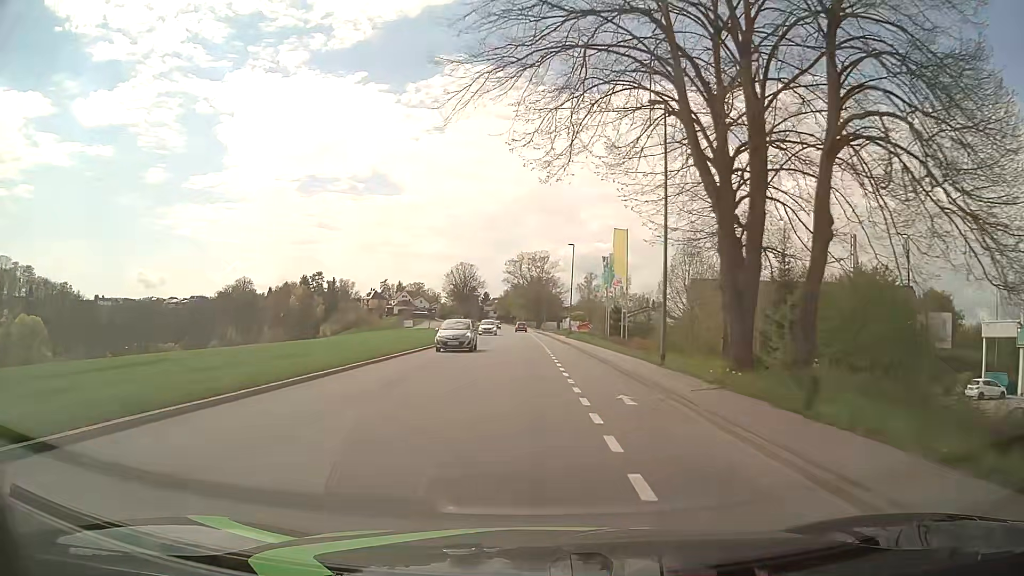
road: tertiary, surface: asphalt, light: Day
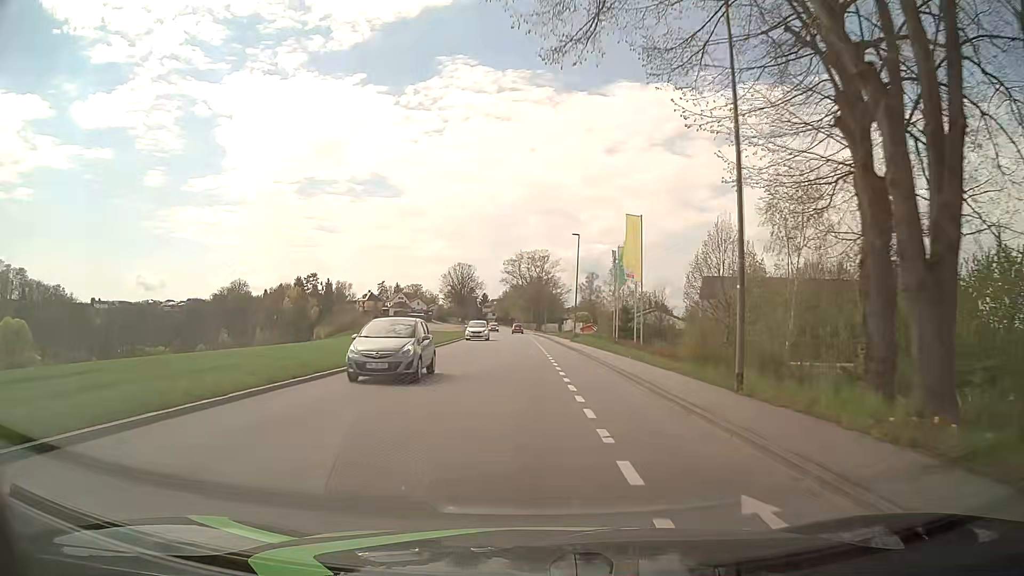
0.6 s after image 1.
(0.0, +7.6) m; 0°
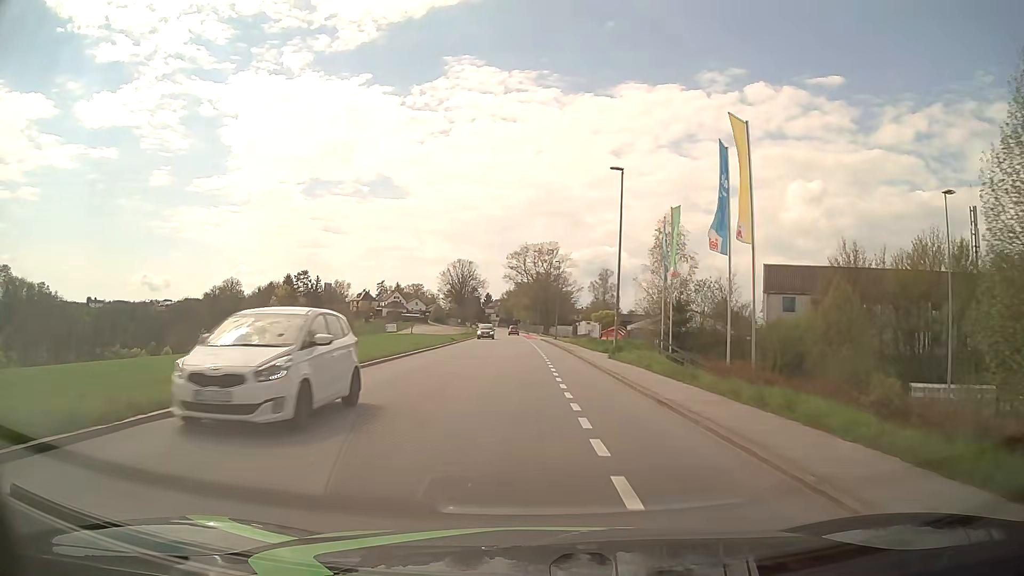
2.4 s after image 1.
(-0.2, +22.8) m; -1°
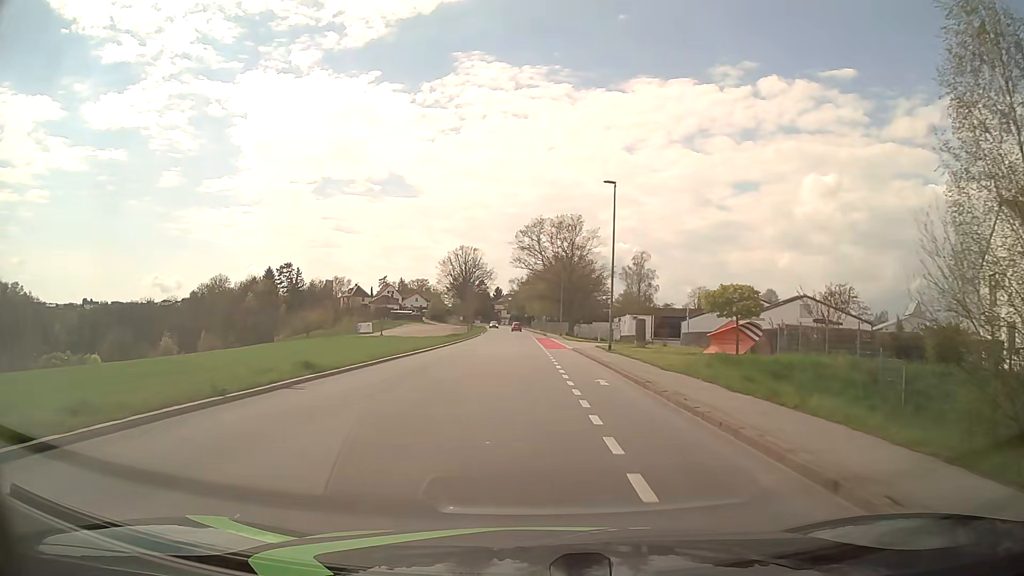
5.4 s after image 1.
(-0.5, +38.1) m; -1°
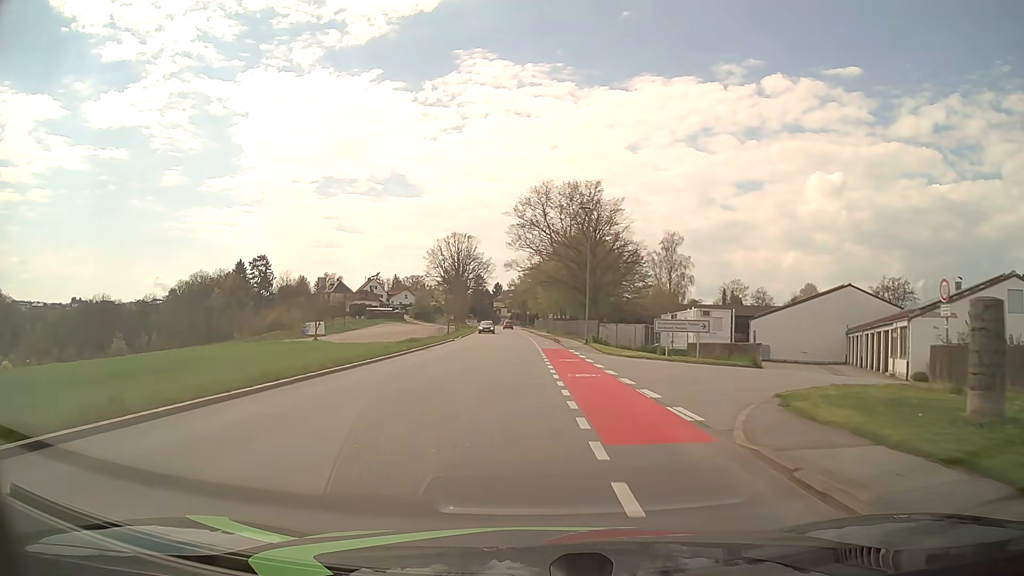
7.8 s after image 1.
(0.0, +30.5) m; 0°
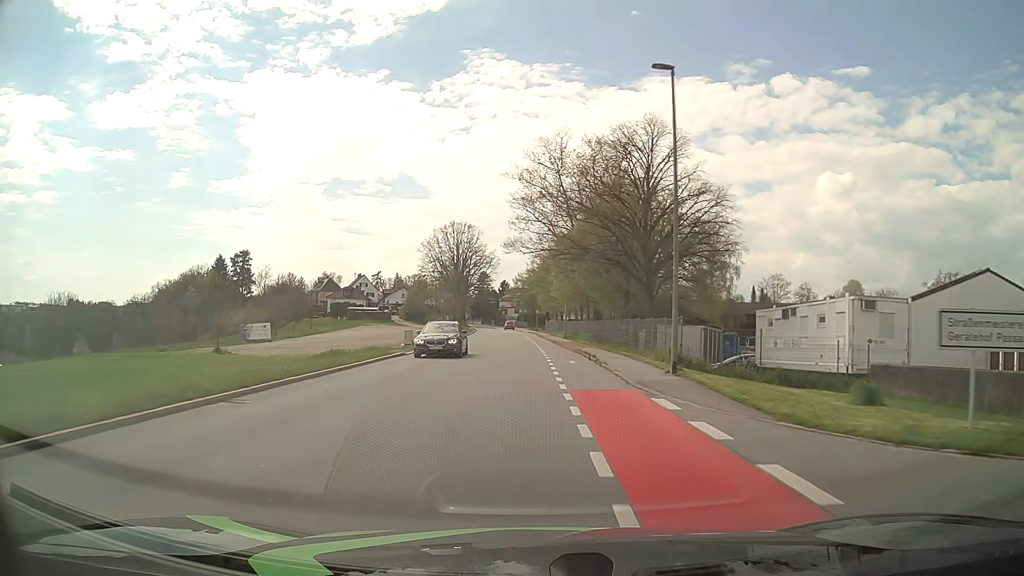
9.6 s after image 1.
(-0.1, +22.9) m; -1°
(0, +10) (0, +20) (0, +30) (-1, +40) (-1, +50) (-2, +60) (-2, +70) (-3, +80) (-3, +90) (-4, +100) m
